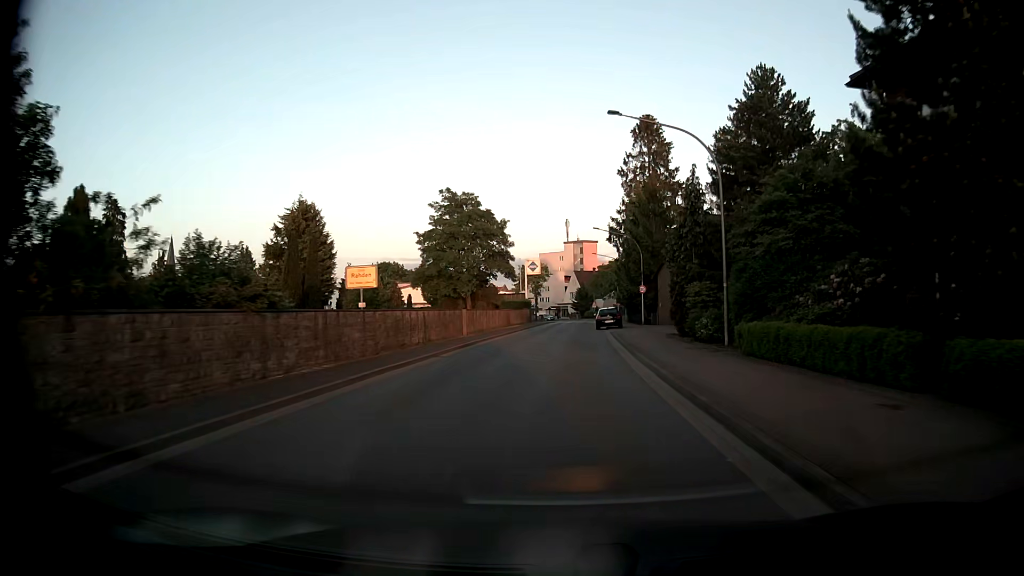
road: tertiary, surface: asphalt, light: Day
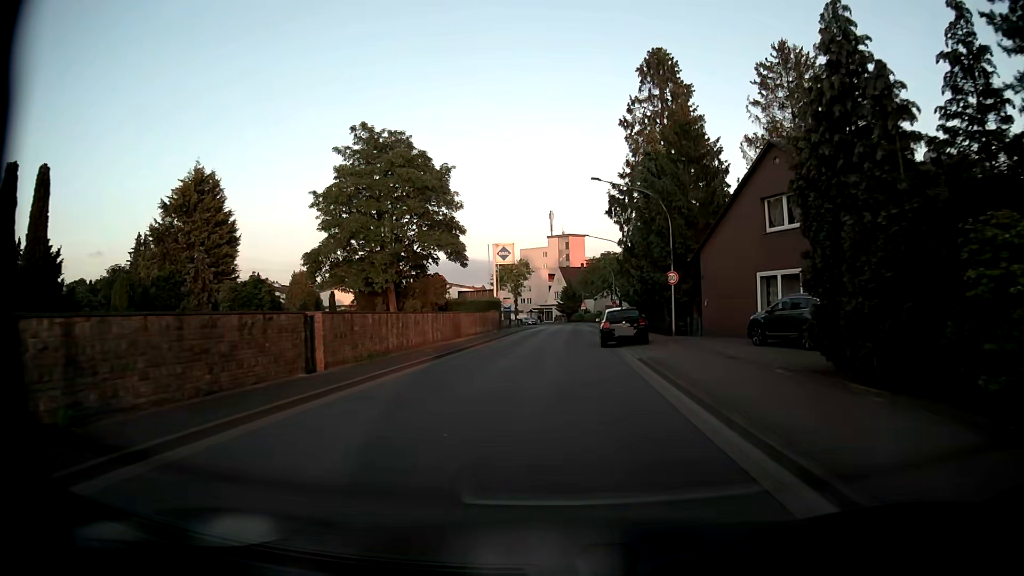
(+0.2, +19.8) m; +1°
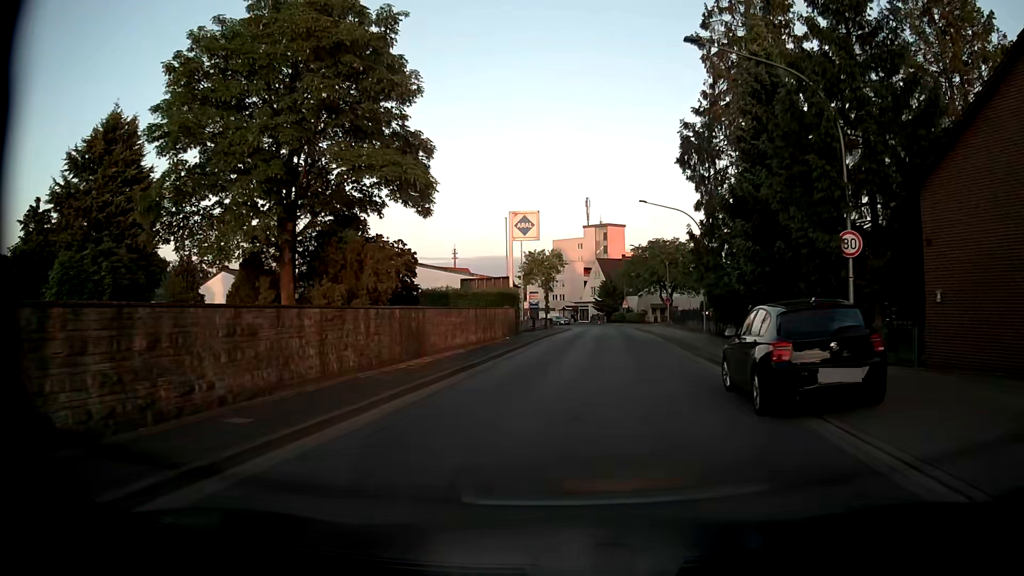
(-0.5, +16.5) m; -3°
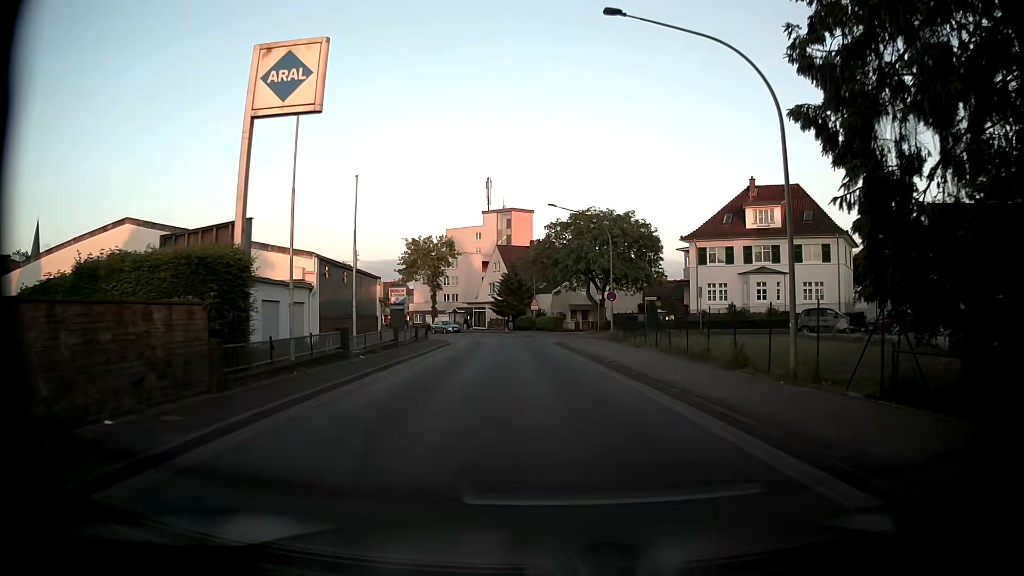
(+1.8, +25.8) m; +9°
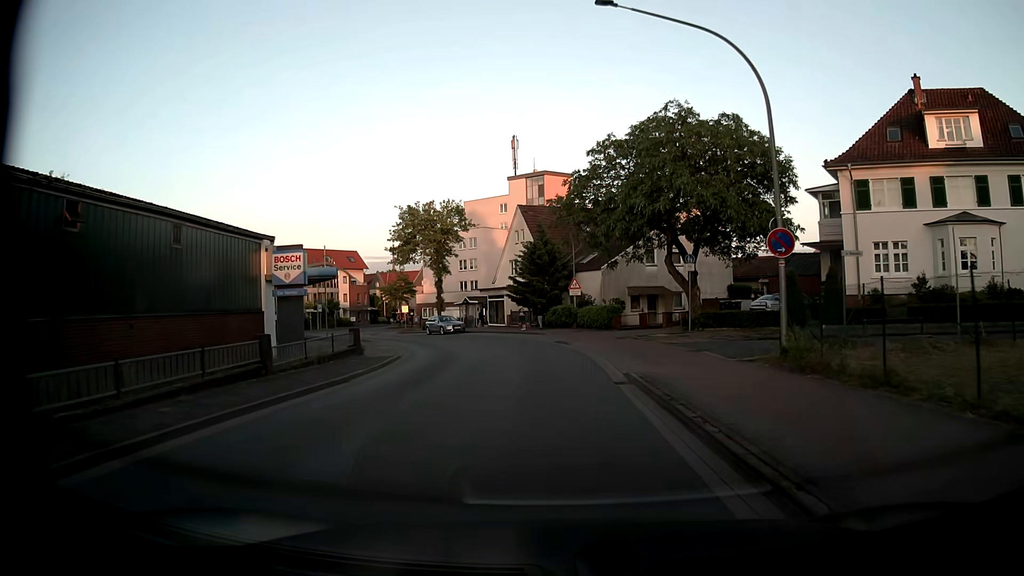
(-0.5, +25.1) m; -3°
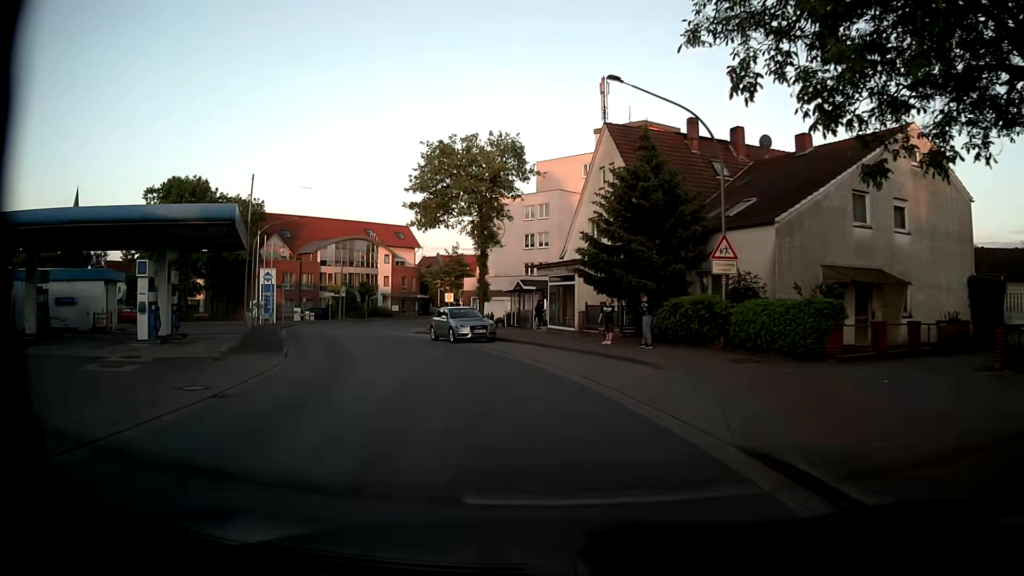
(-1.1, +24.5) m; -8°
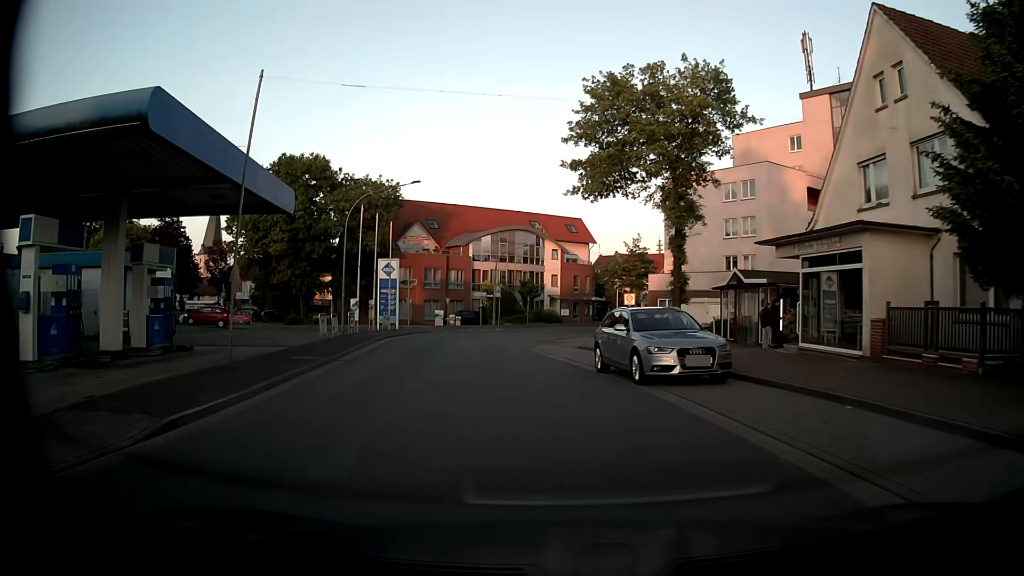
(-1.8, +14.3) m; -15°
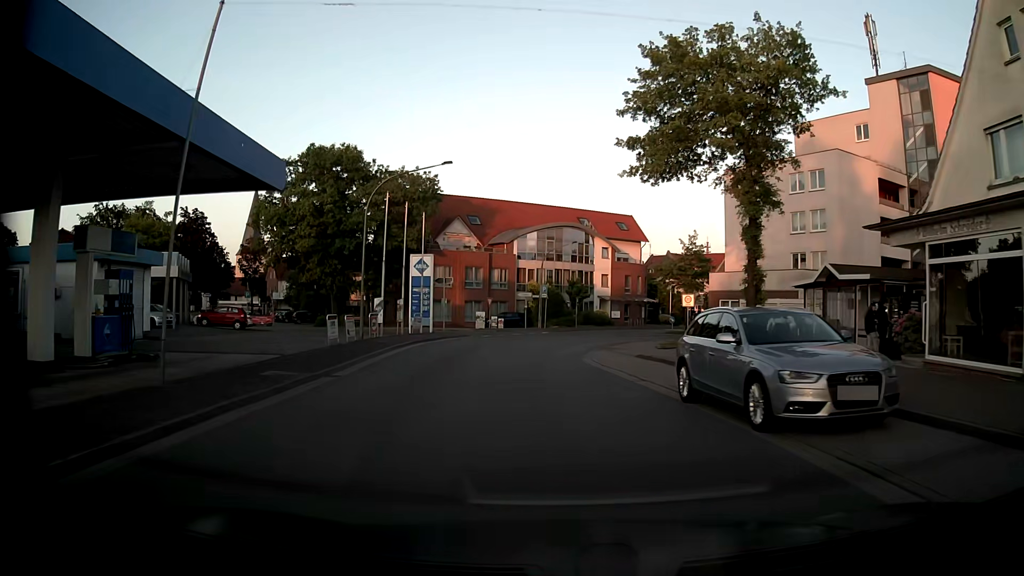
(-0.2, +4.8) m; -4°
(0, +10) (-1, +20) (-1, +30) (0, +40) (+4, +49) (+9, +58) (+17, +64) (+25, +69) (+35, +70) (+44, +75) m
